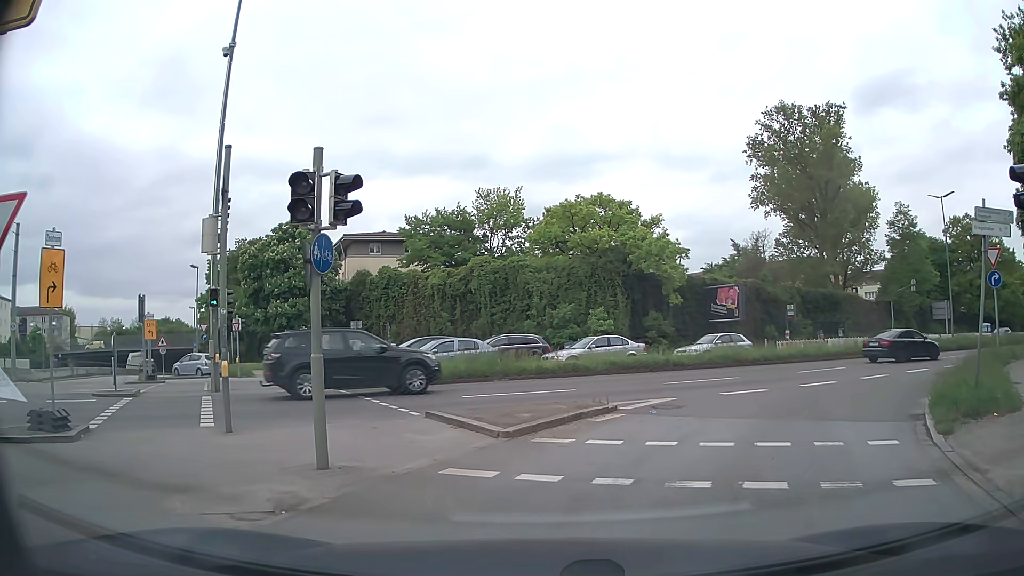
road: trunk_link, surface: asphalt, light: Day
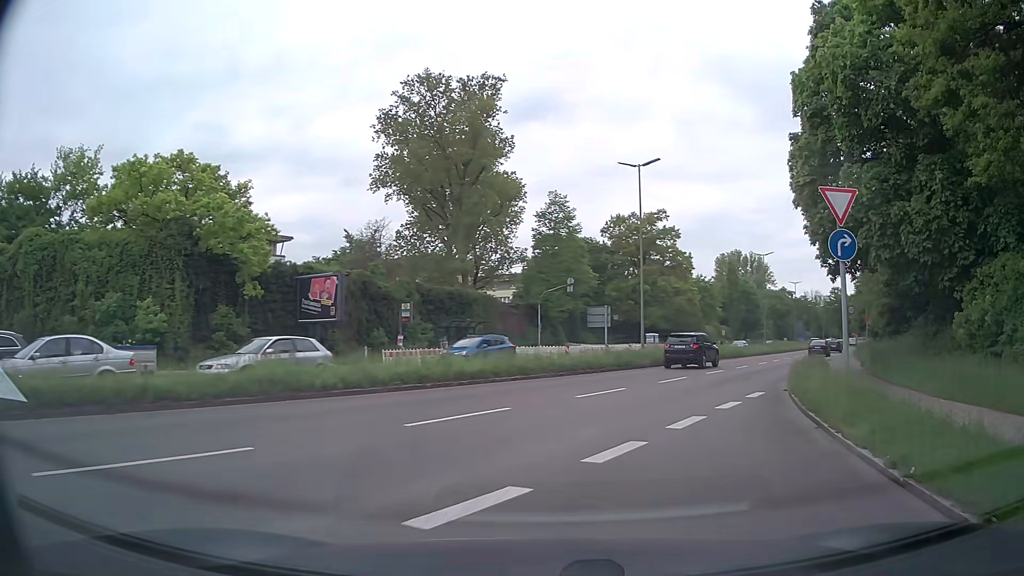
(+4.0, +13.0) m; +31°
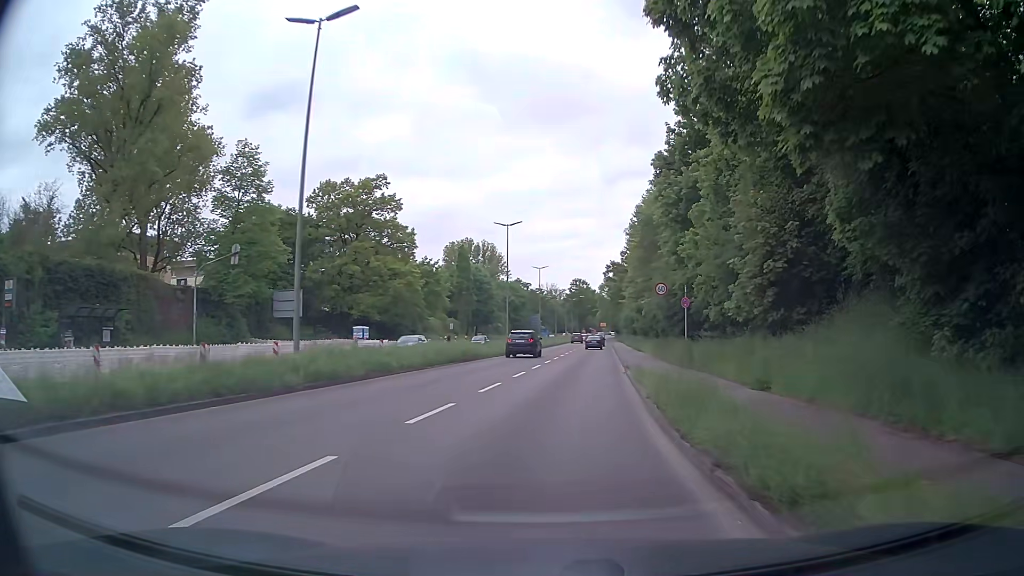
(+4.0, +16.6) m; +24°
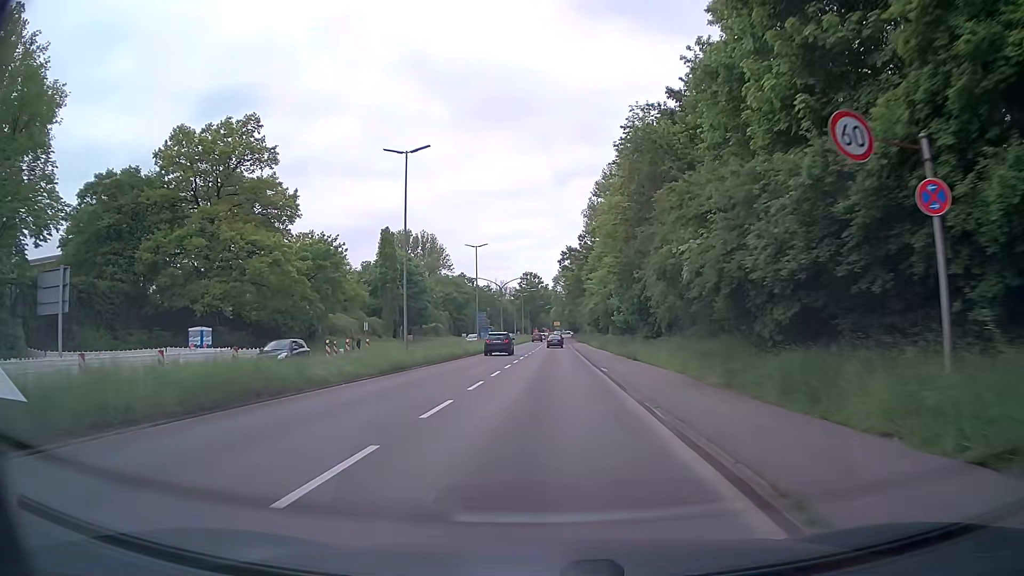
(+1.6, +22.9) m; +5°
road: primary
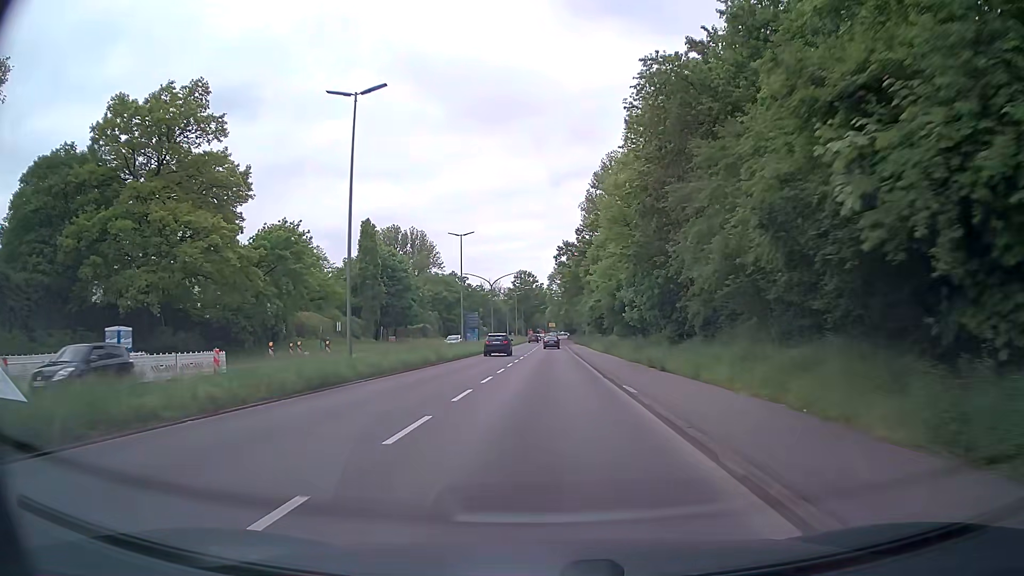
(+0.1, +8.7) m; +1°
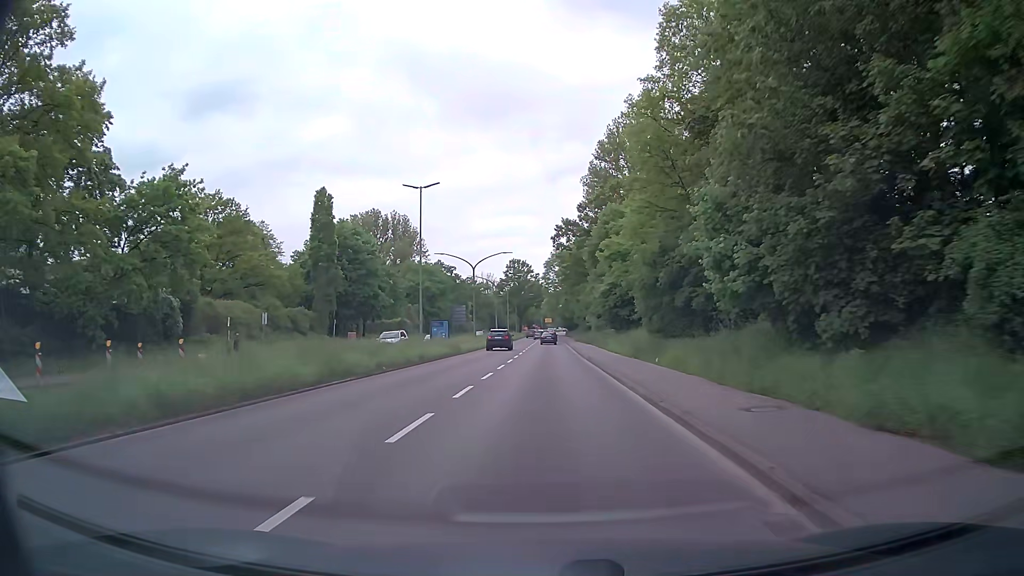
(+0.1, +18.2) m; 0°
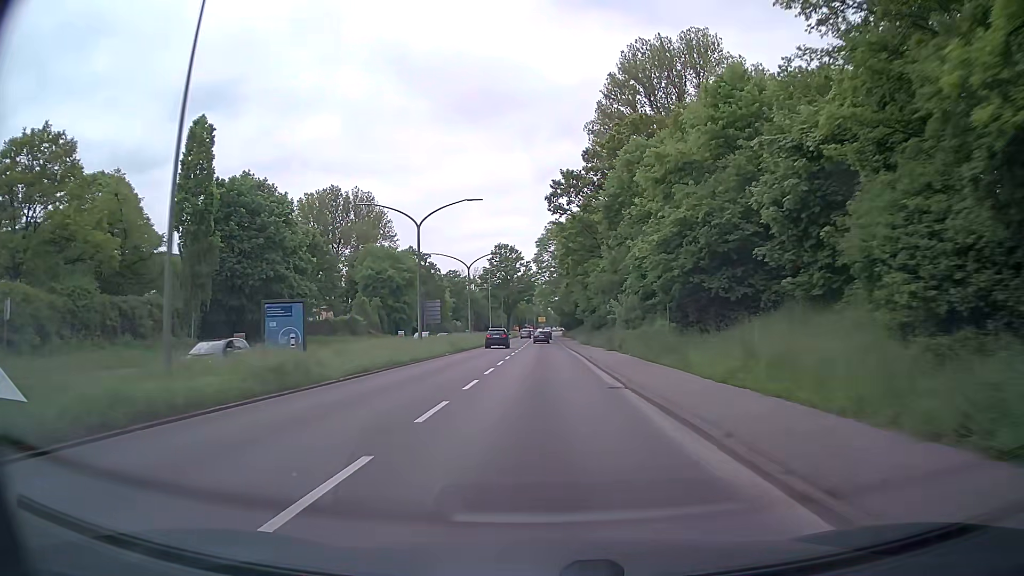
(0.0, +28.1) m; 0°
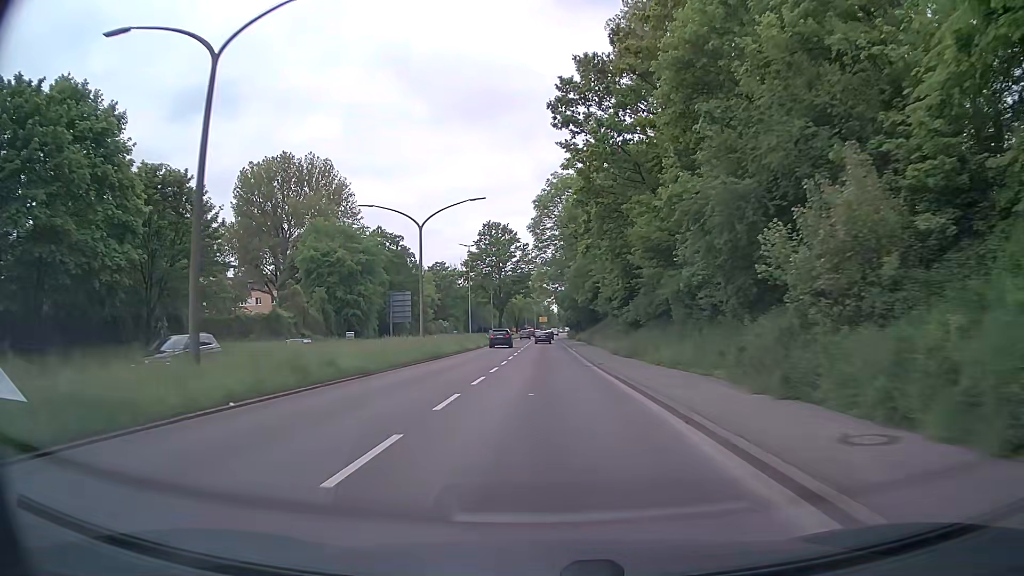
(+0.1, +28.3) m; 0°
(0, +10) (0, +20) (0, +30) (0, +40) (0, +50) (0, +60) (0, +70) (0, +80) (0, +90) (0, +100) m
